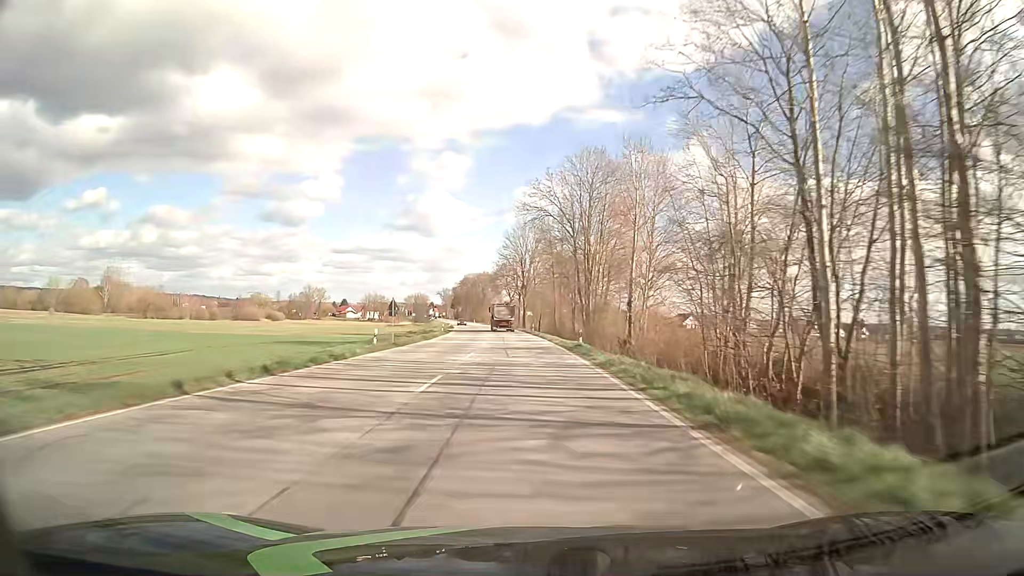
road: primary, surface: asphalt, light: Day
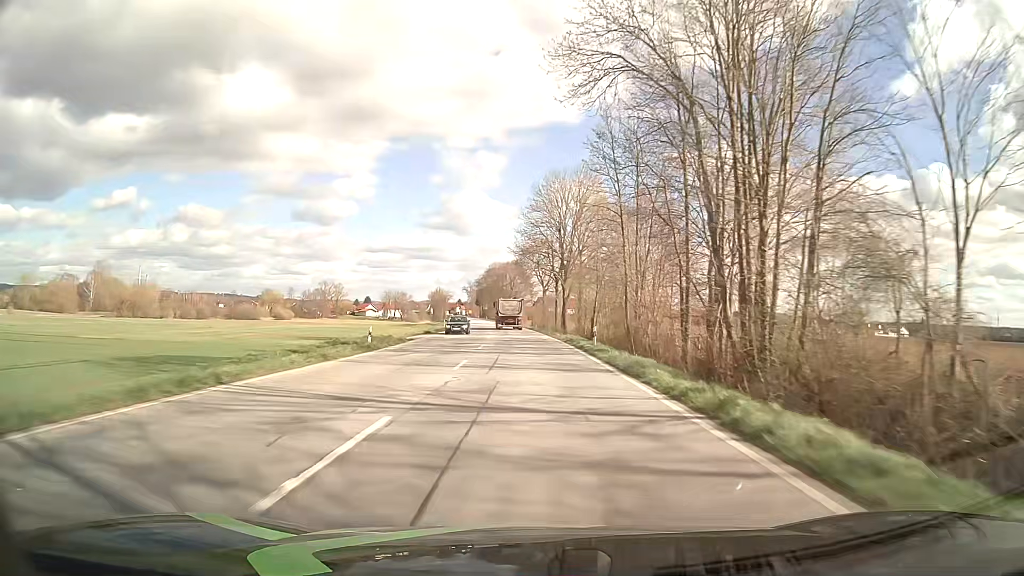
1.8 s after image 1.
(-1.1, +45.2) m; -3°
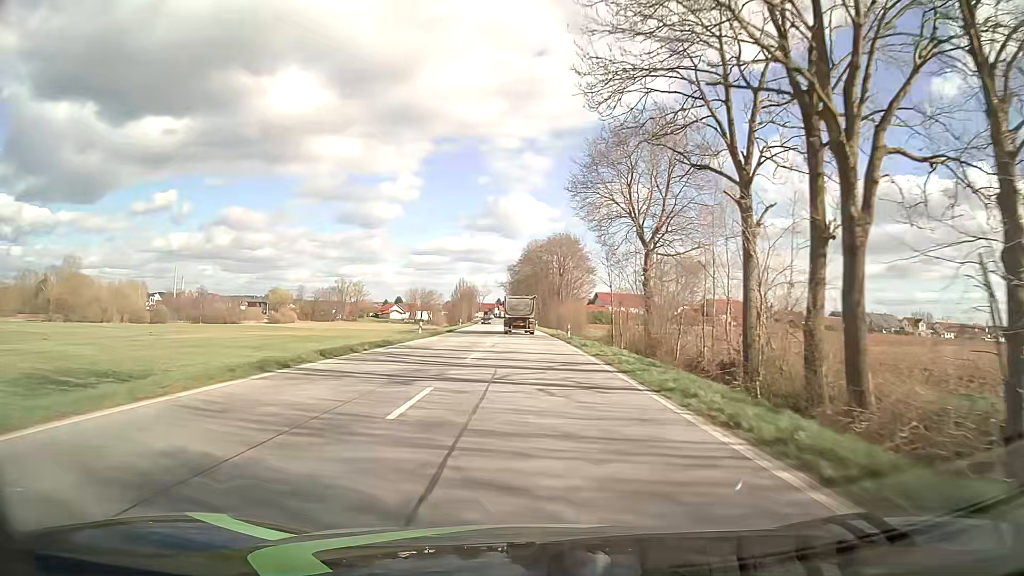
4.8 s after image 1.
(-2.4, +69.6) m; -4°
(0, +10) (0, +20) (0, +30) (-1, +40) (-1, +50) (-1, +60) (-1, +70) (-2, +80) (-2, +90) (-3, +100) m
